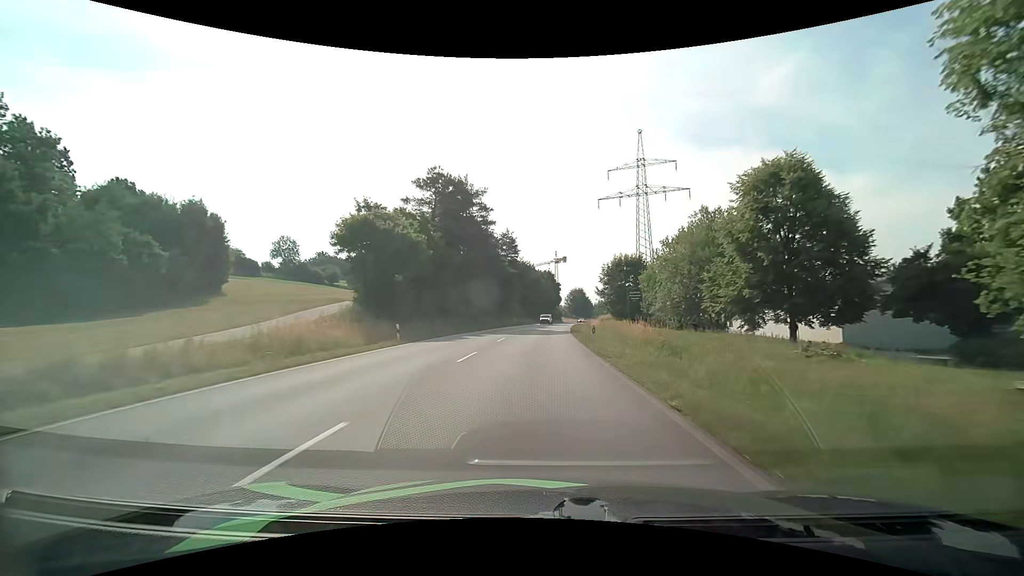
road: primary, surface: asphalt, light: Day
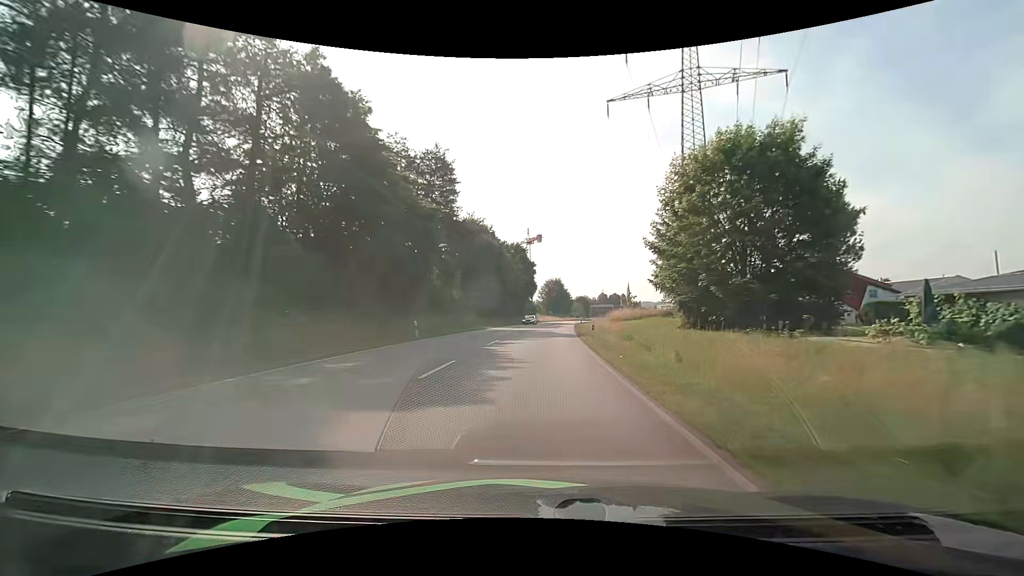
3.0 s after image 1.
(+1.5, +51.9) m; +3°
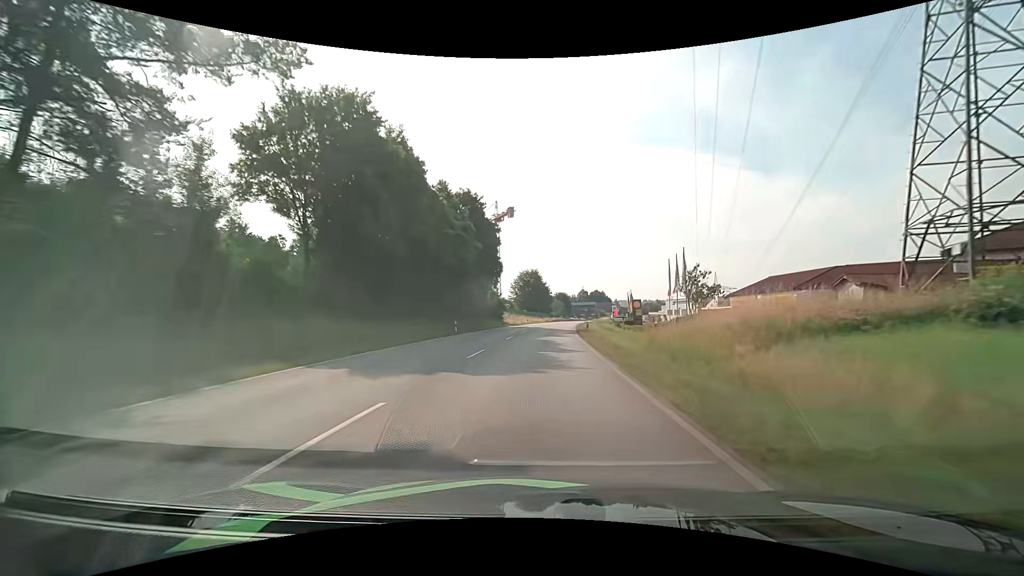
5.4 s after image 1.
(+0.9, +40.7) m; +3°
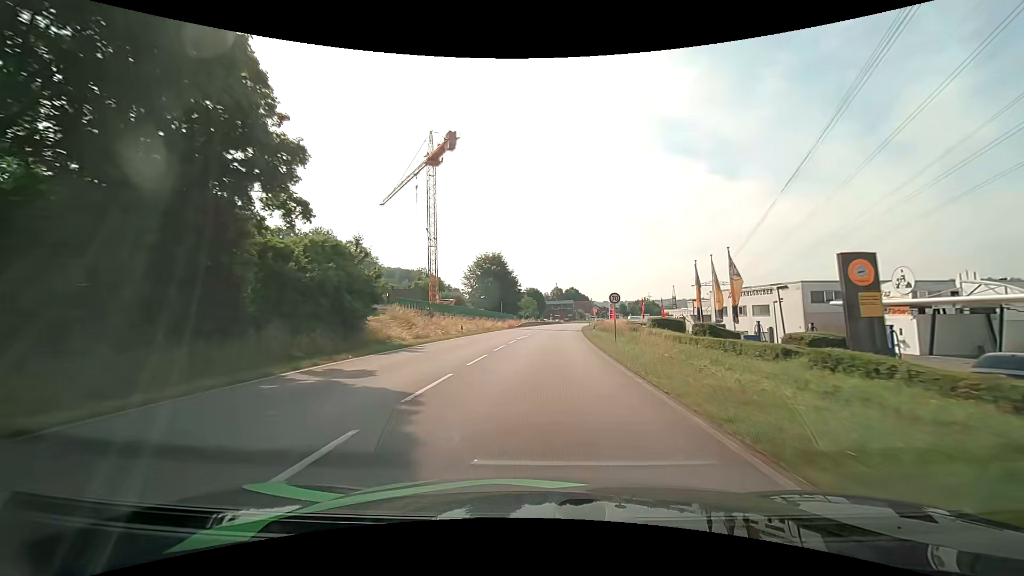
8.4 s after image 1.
(+1.4, +50.3) m; +3°
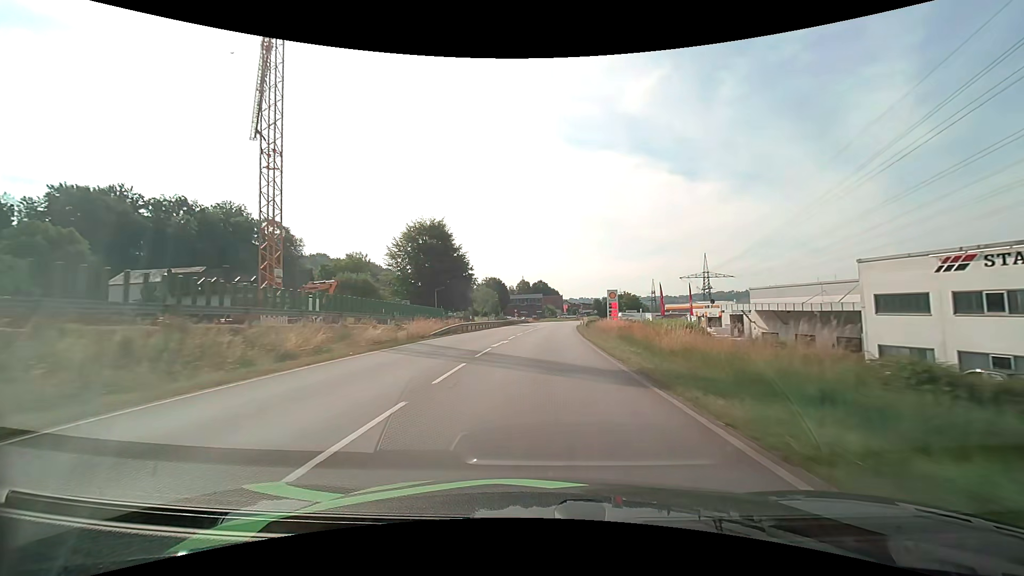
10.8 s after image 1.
(+1.2, +40.2) m; +4°
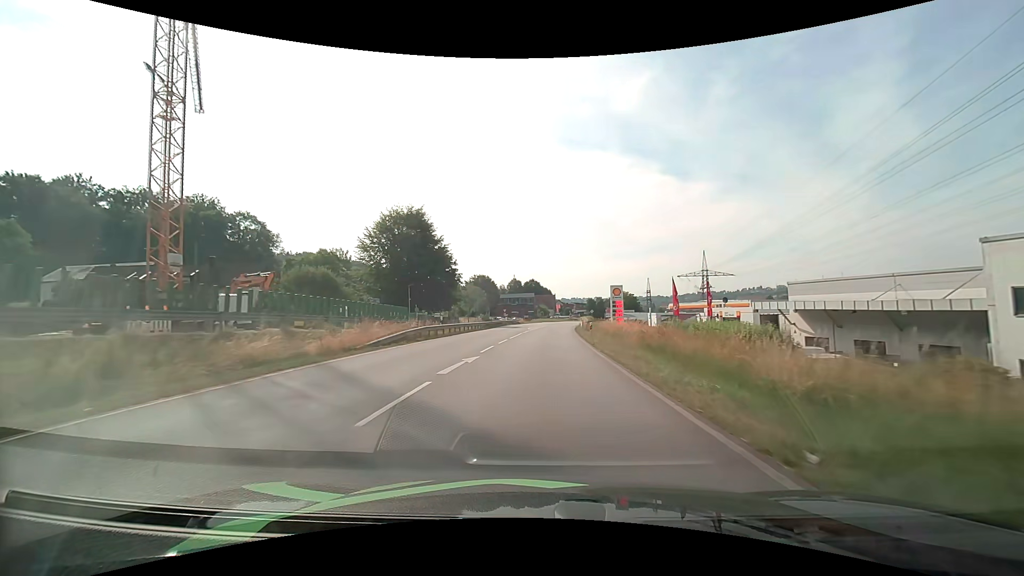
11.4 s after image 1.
(+0.1, +9.9) m; +1°
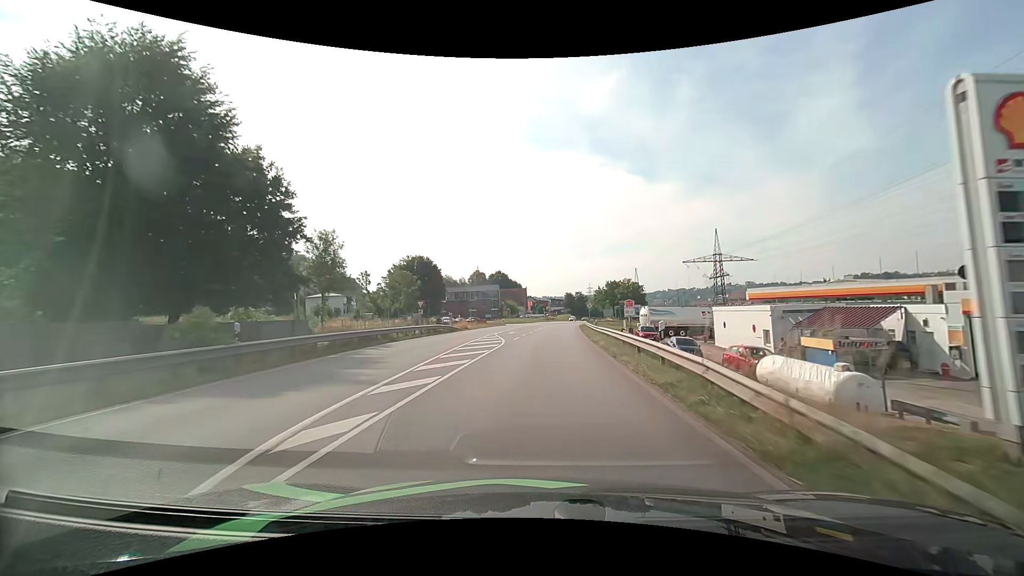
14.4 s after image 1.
(+1.5, +48.2) m; +3°
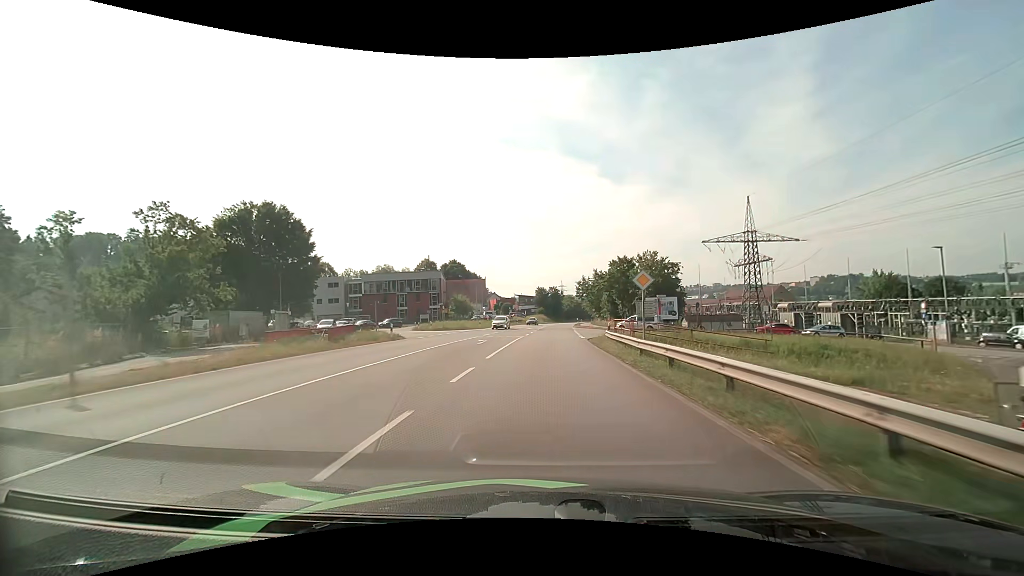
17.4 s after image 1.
(+1.6, +48.0) m; +4°
(0, +10) (0, +20) (0, +30) (+1, +40) (+1, +50) (+2, +60) (+2, +70) (+3, +80) (+4, +90) (+5, +100) m
